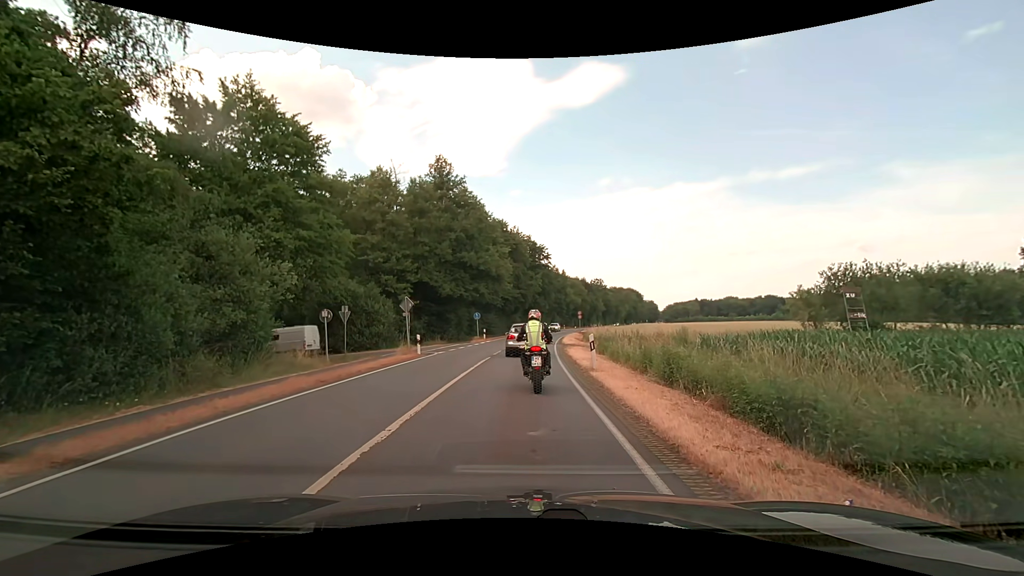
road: primary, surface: asphalt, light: Day
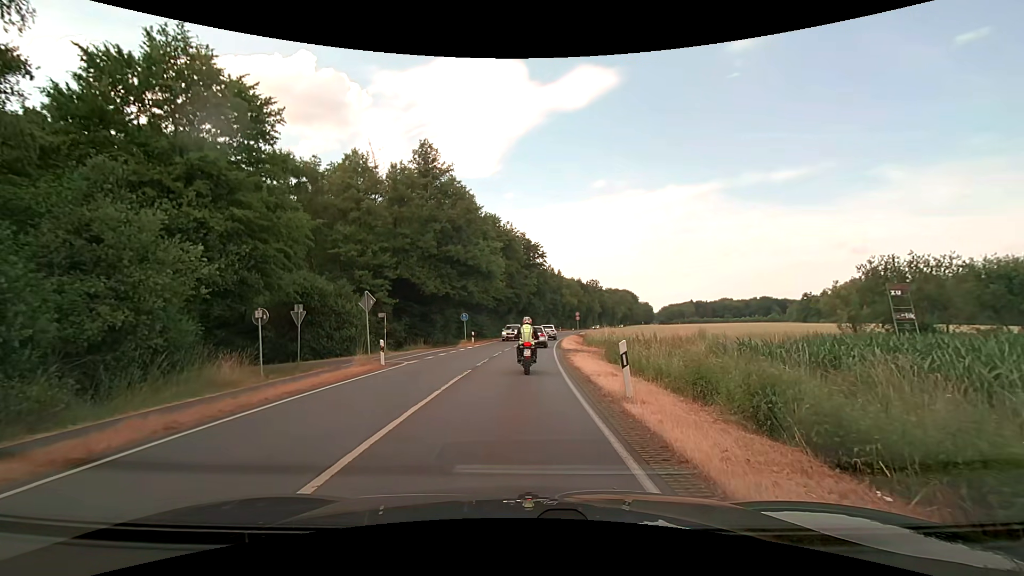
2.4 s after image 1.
(-0.1, +5.6) m; 0°
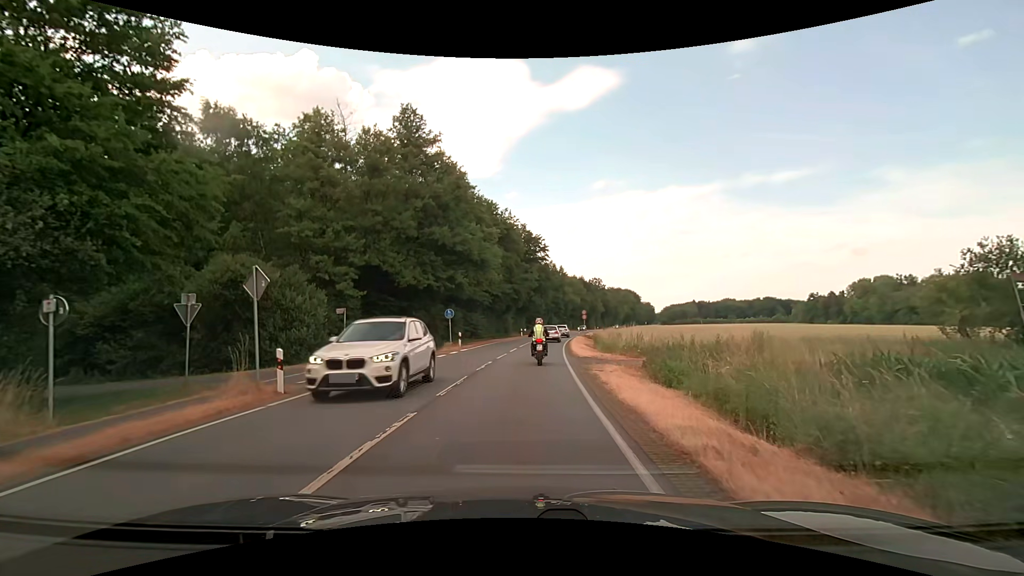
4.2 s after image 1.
(-0.1, +8.5) m; -1°
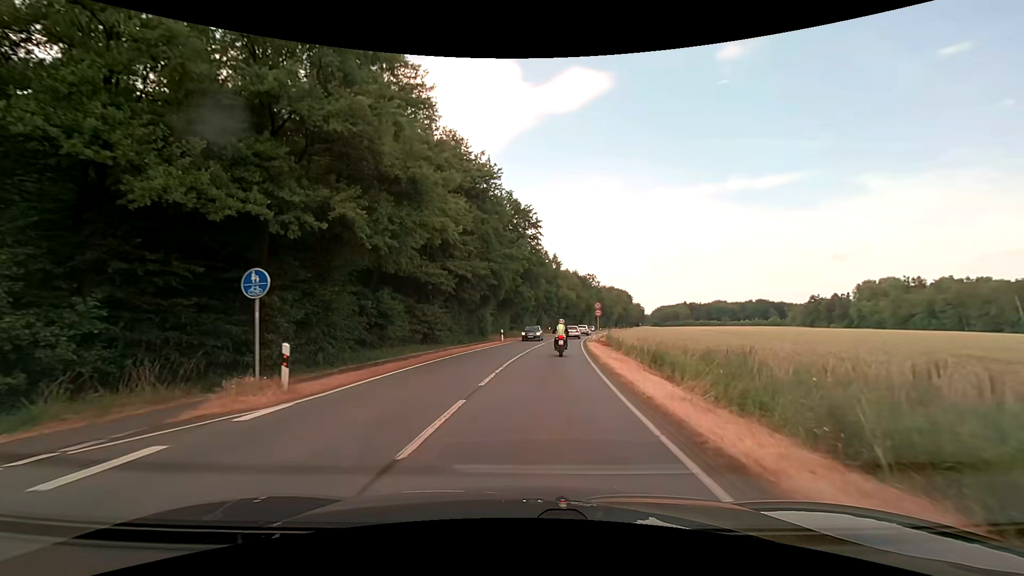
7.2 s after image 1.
(+0.4, +23.2) m; +2°
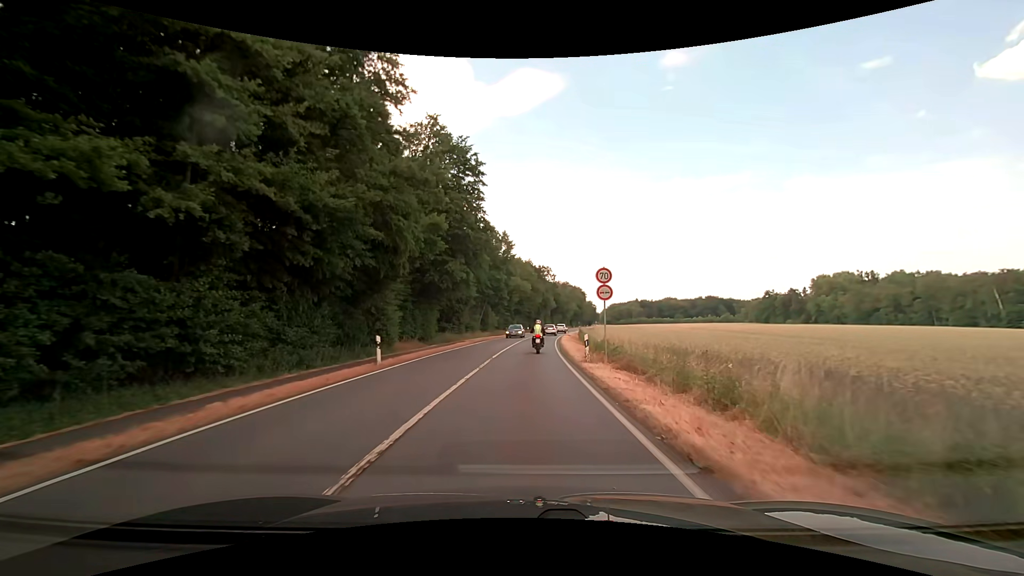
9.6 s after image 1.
(+1.6, +25.4) m; +6°
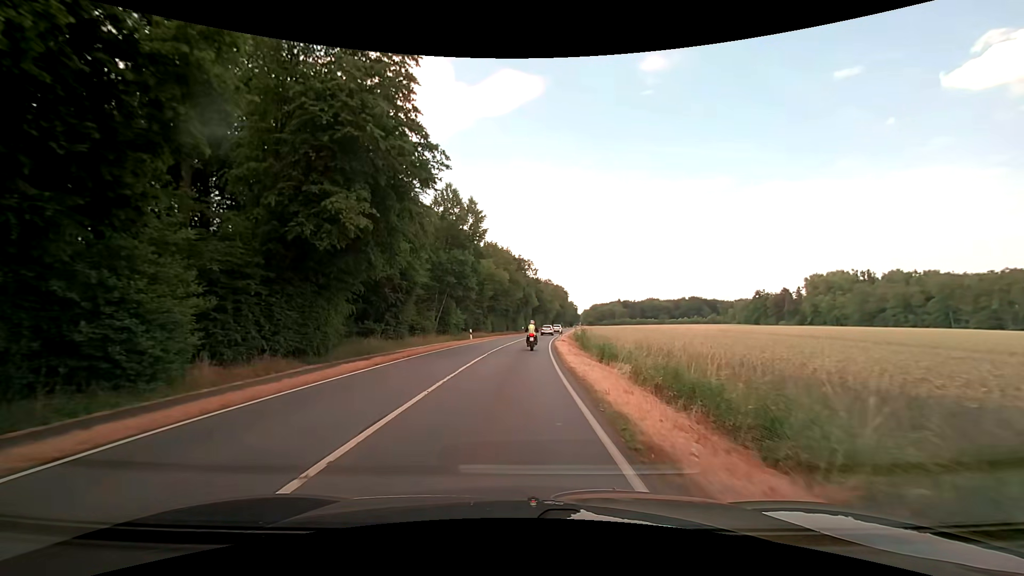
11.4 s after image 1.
(+0.4, +21.6) m; +2°
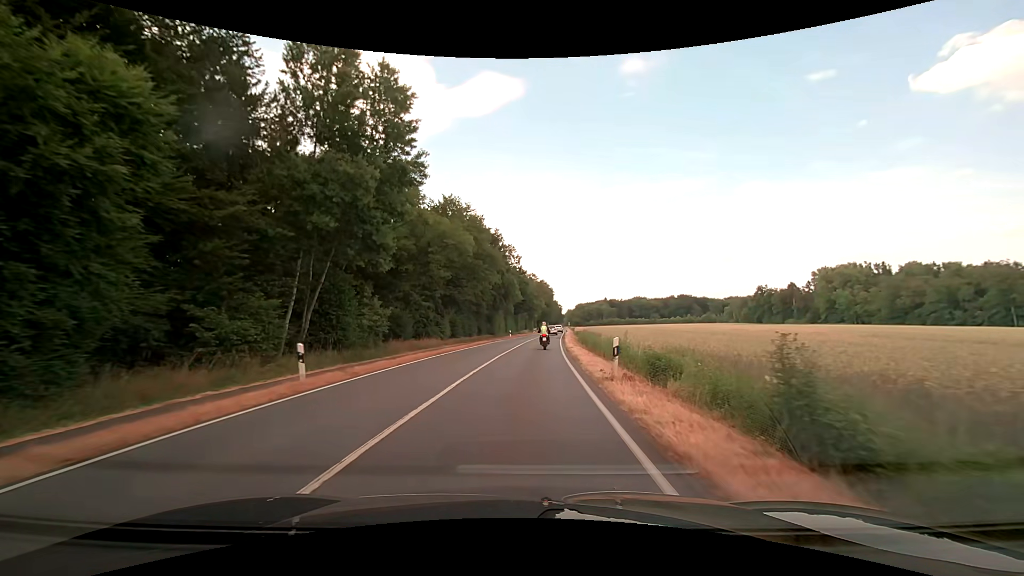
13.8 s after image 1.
(+0.4, +31.3) m; +2°
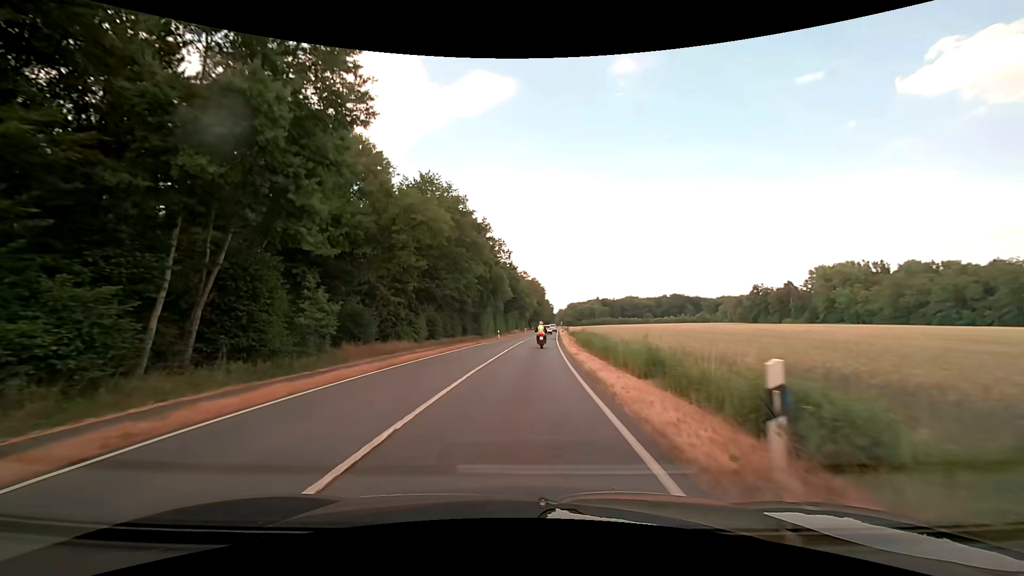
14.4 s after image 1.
(+0.1, +8.2) m; +1°
(0, +10) (0, +20) (+1, +30) (+1, +40) (+2, +50) (+2, +60) (+3, +70) (+4, +80) (+4, +90) (+5, +100) m
